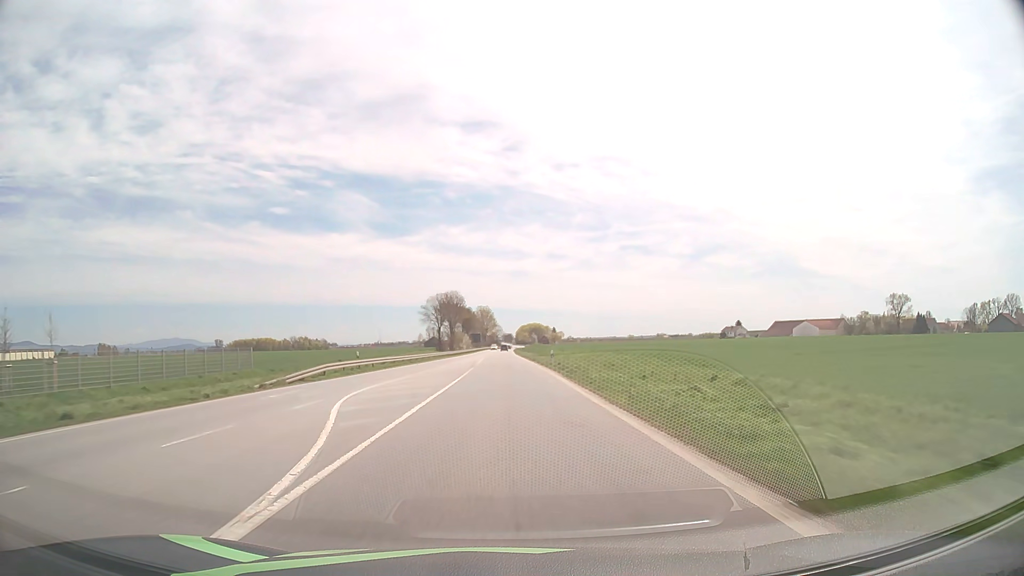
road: primary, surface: asphalt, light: Day
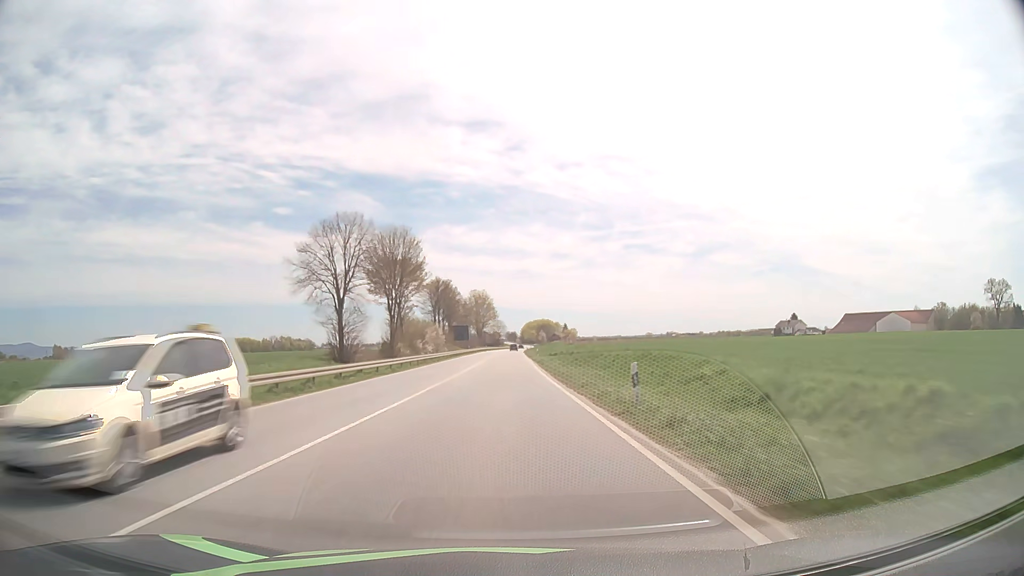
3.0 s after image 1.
(-0.4, +81.8) m; 0°
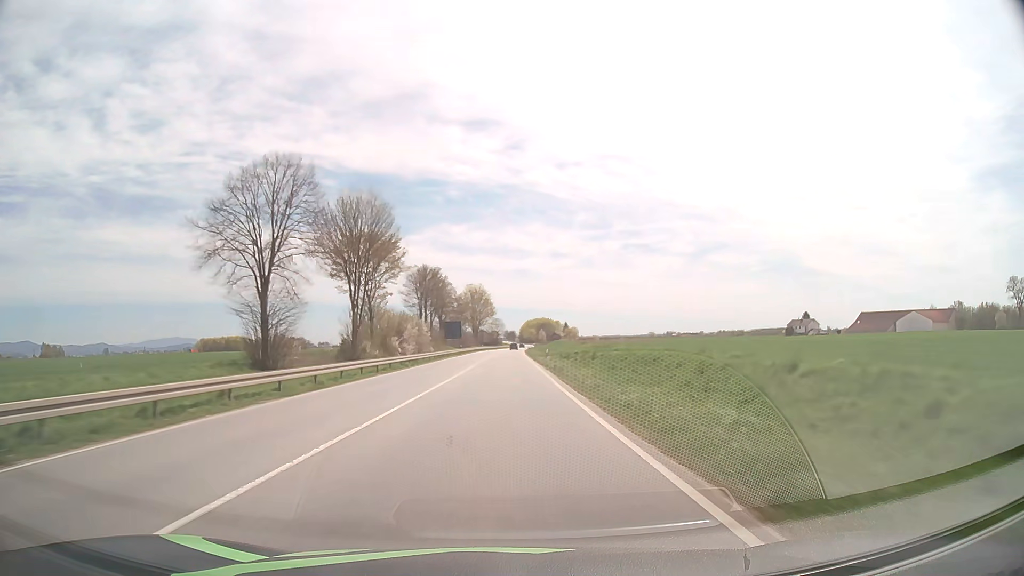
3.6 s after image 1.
(0.0, +16.4) m; 0°
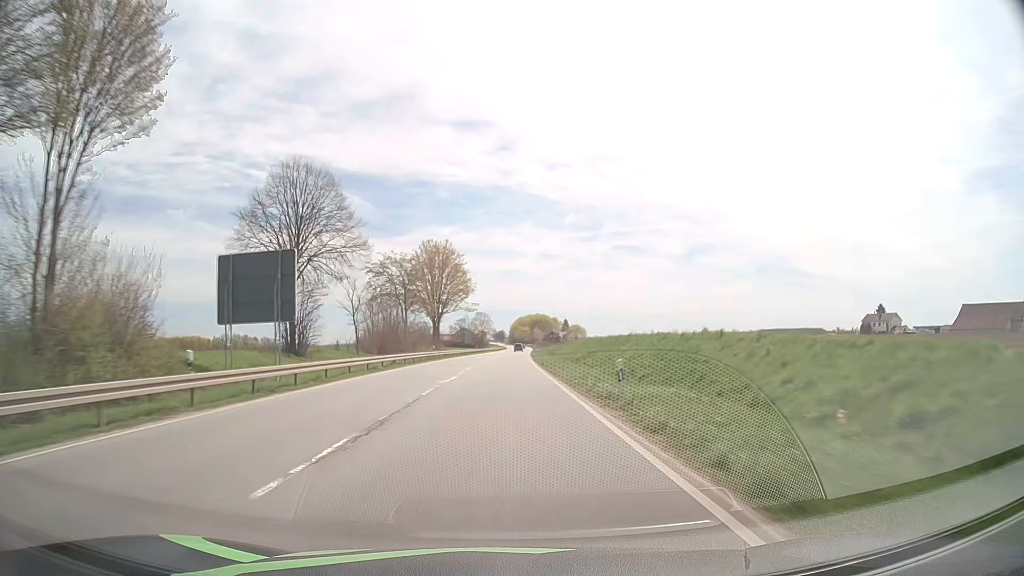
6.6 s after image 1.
(+0.6, +82.5) m; +1°
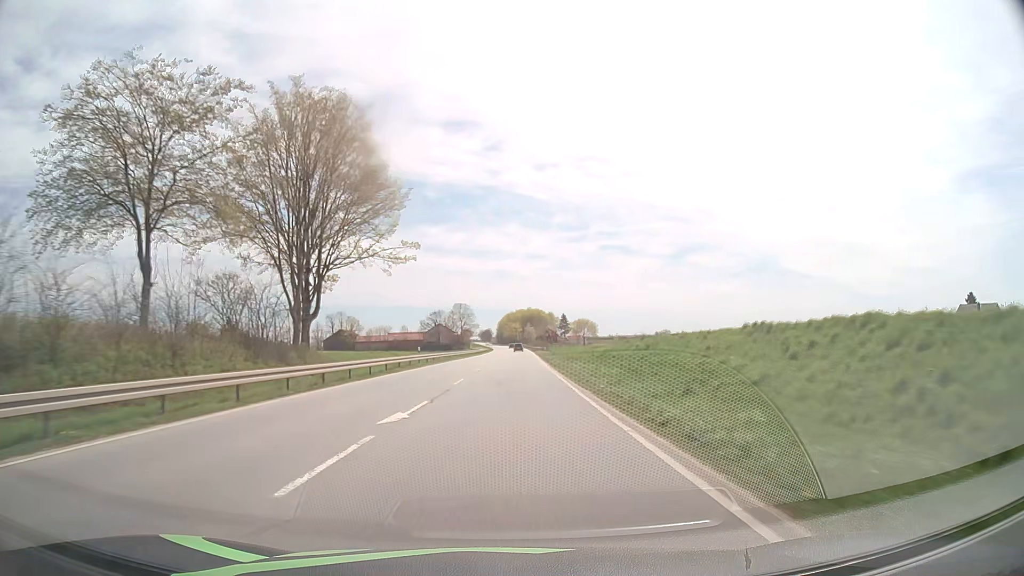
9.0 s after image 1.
(+0.4, +66.1) m; +1°
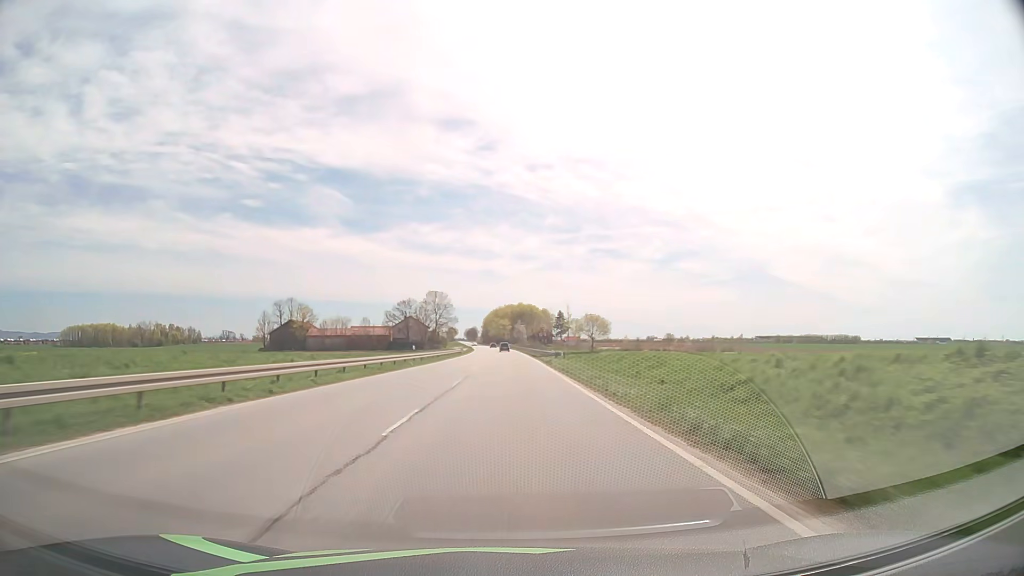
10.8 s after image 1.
(+0.5, +49.4) m; +1°
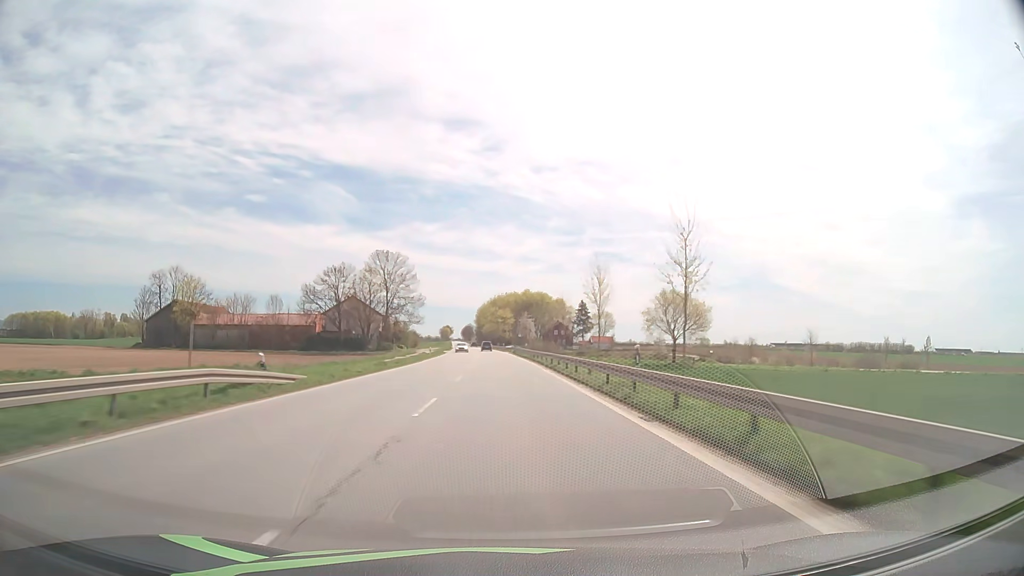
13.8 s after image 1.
(+0.5, +81.4) m; 0°
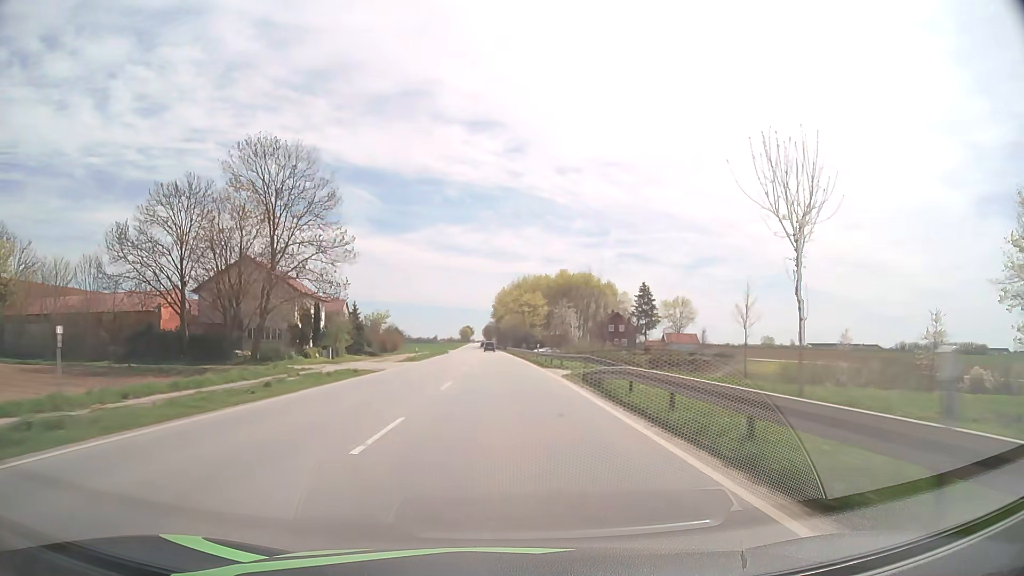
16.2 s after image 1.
(-0.6, +64.4) m; -2°
(0, +10) (0, +20) (0, +30) (-1, +40) (-1, +50) (-1, +60) (-2, +70) (-2, +80) (-2, +90) (-3, +100) m
